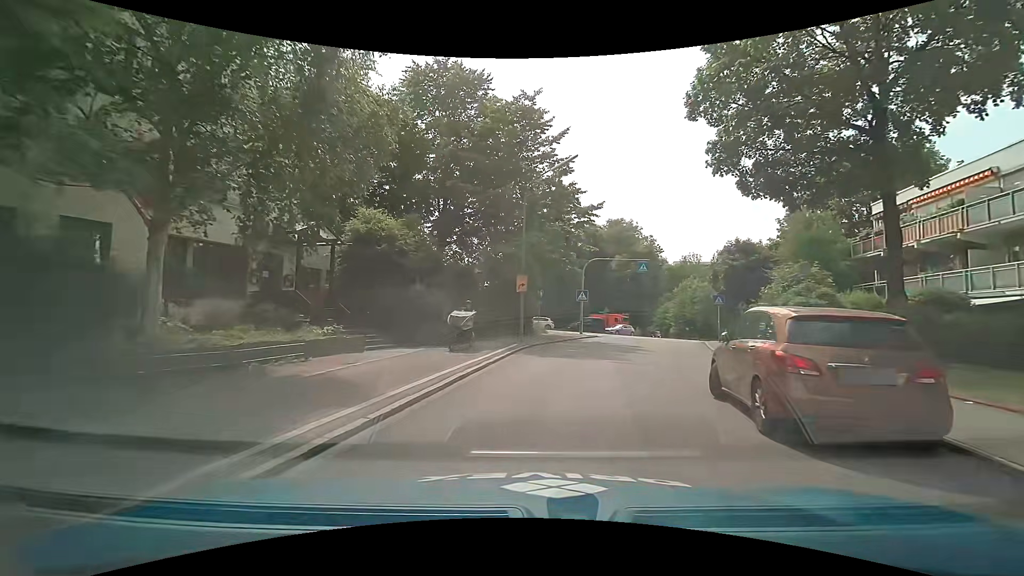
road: tertiary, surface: asphalt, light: Day
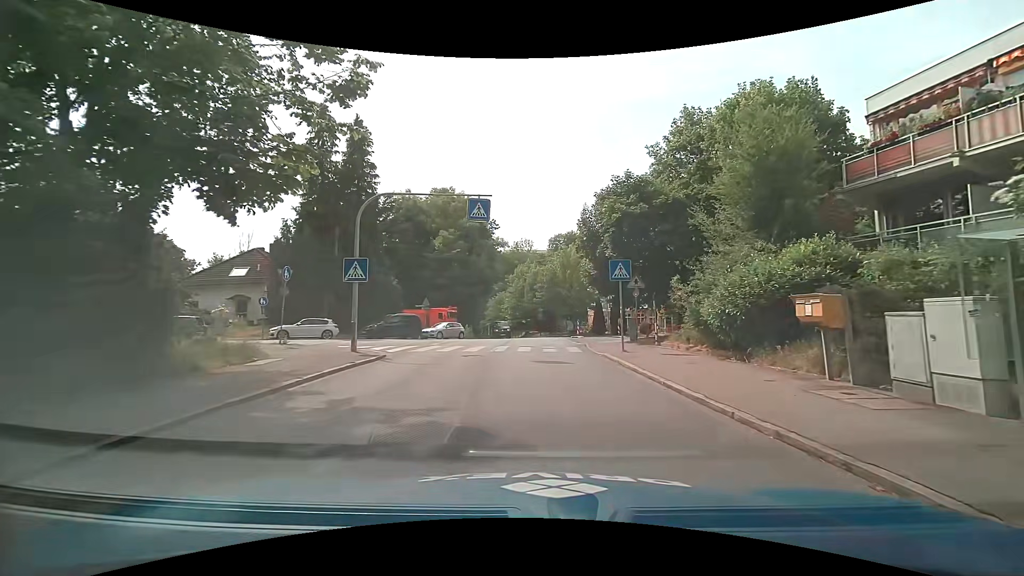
(+2.9, +19.1) m; +18°
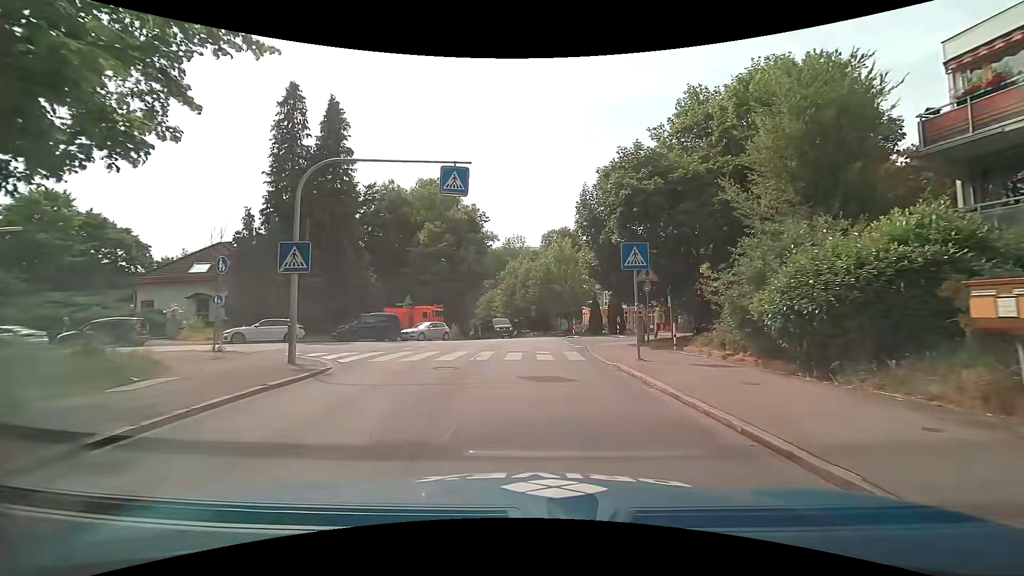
(0.0, +3.9) m; 0°
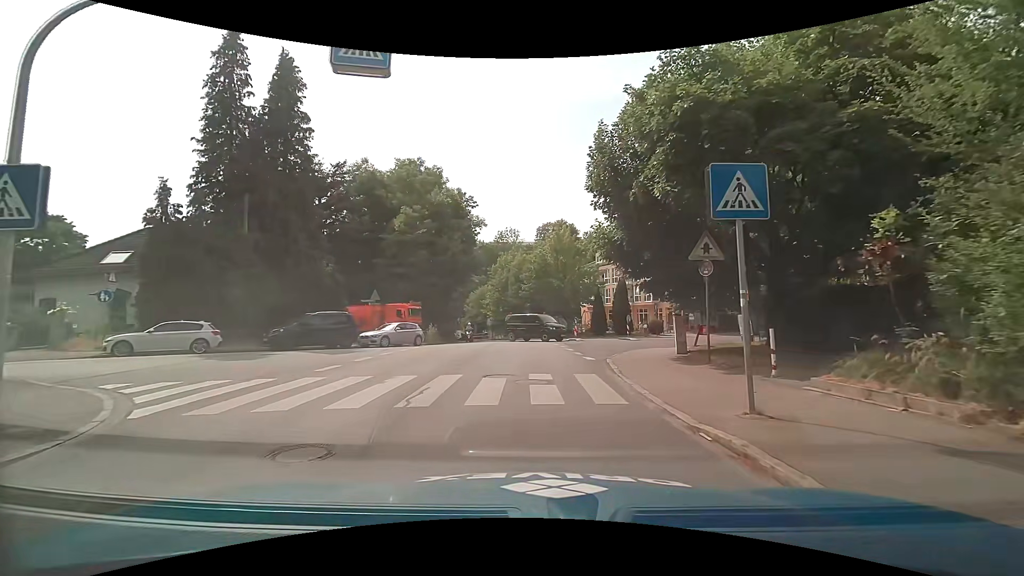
(+0.1, +7.3) m; +1°
(0, +10) (0, +20) (0, +30) (0, +40) (-2, +50) (-6, +59) (-8, +69) (-11, +79) (-14, +88) (-16, +98) m
